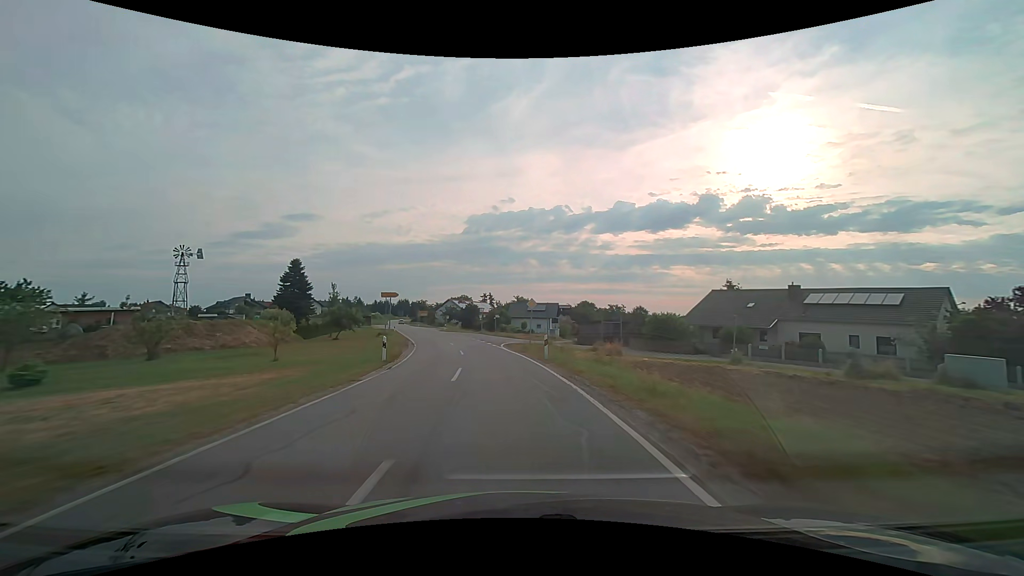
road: secondary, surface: asphalt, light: Day
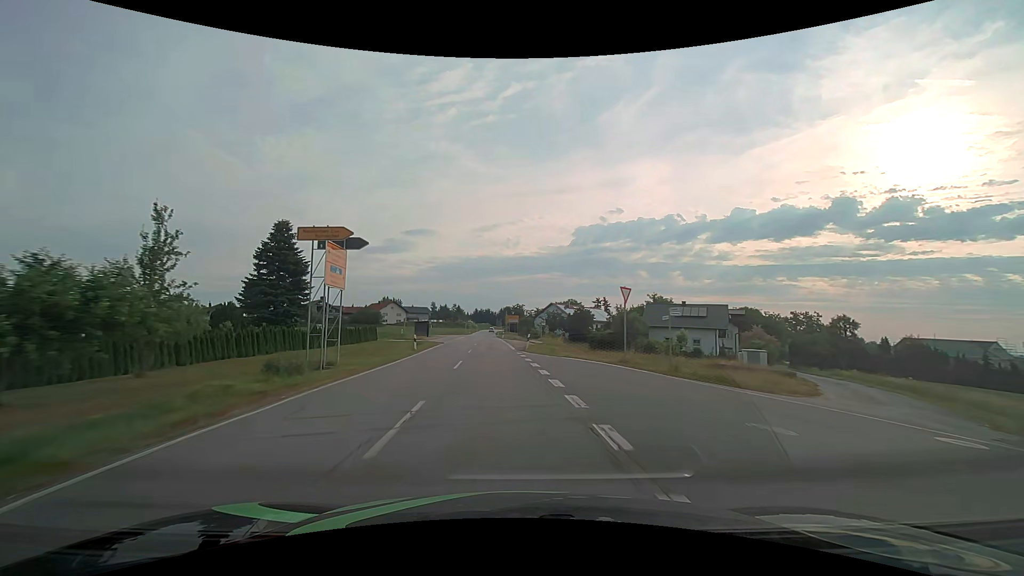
(-4.4, +42.8) m; -12°
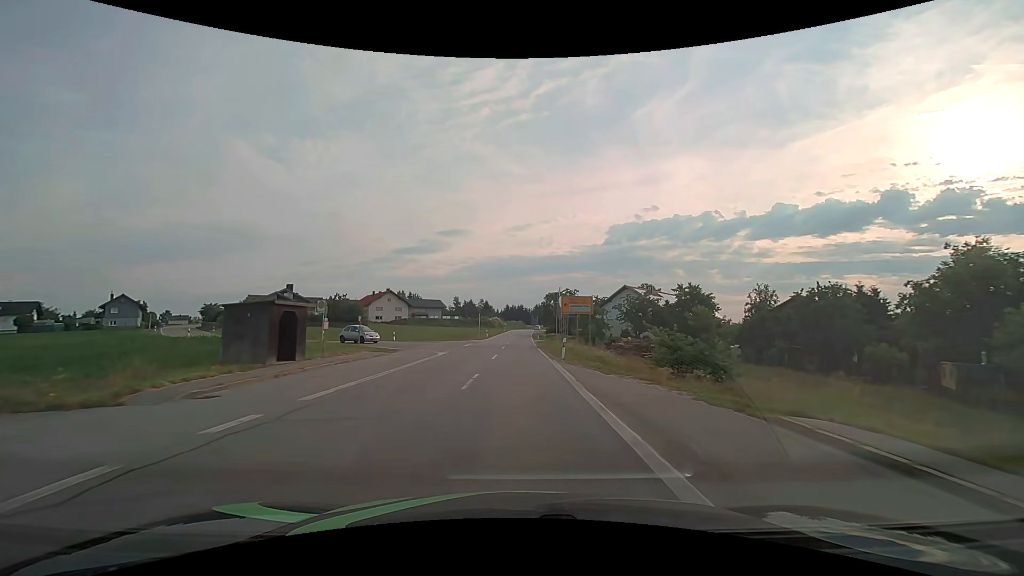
(-3.2, +53.2) m; -4°
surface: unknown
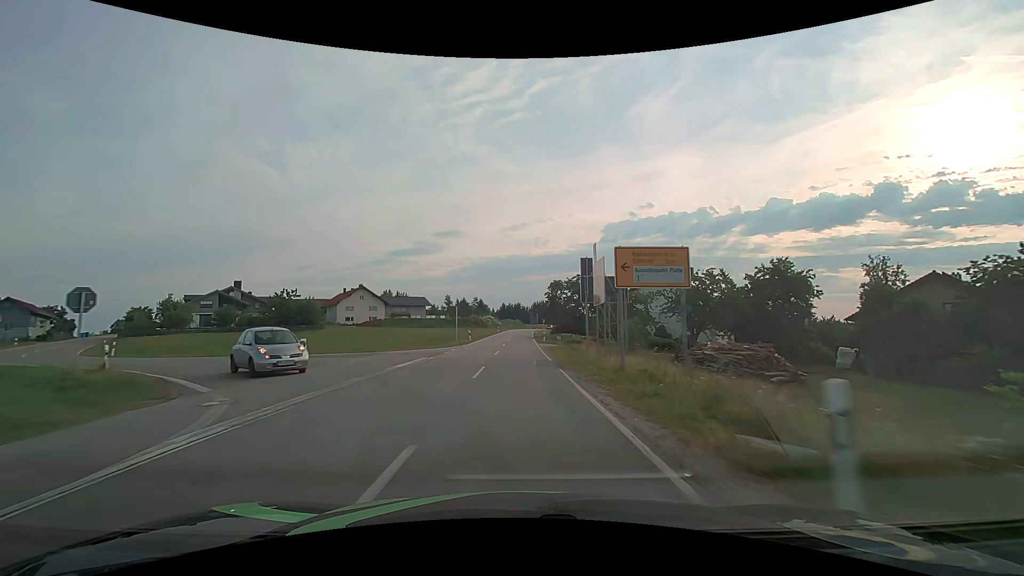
(0.0, +21.4) m; 0°
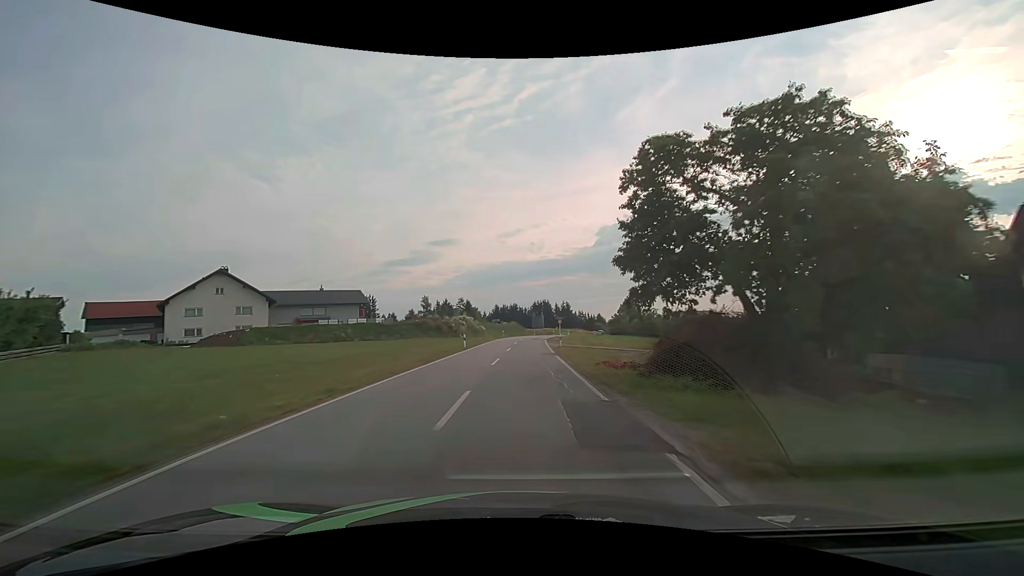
(+0.1, +53.6) m; 0°
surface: asphalt
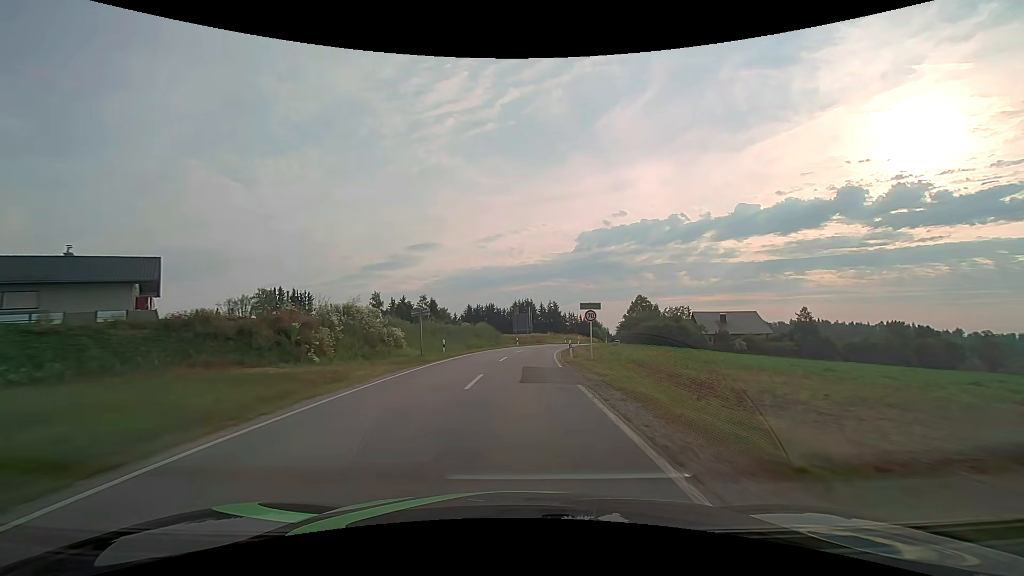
(+0.7, +42.8) m; +2°
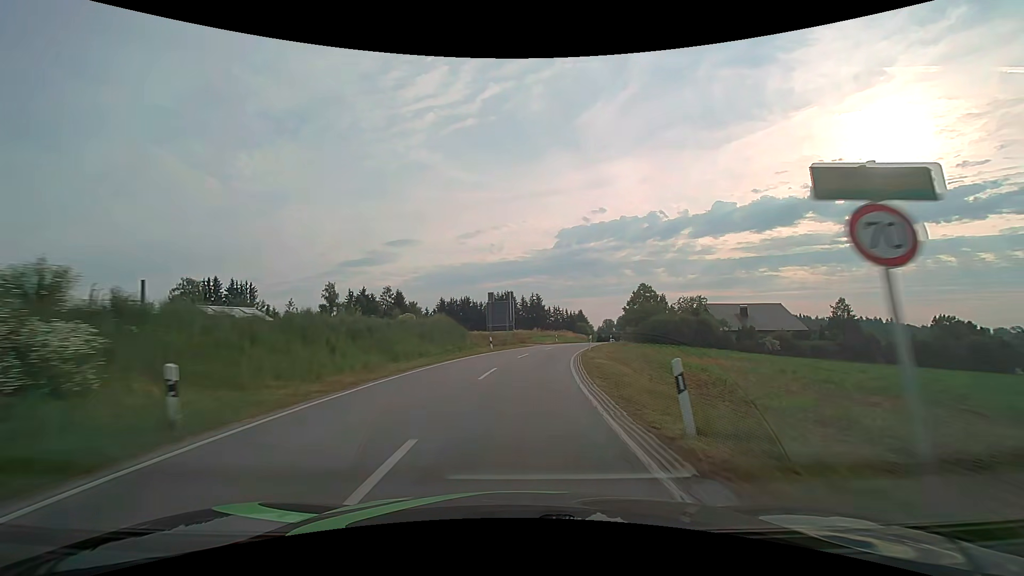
(+0.3, +21.4) m; +2°
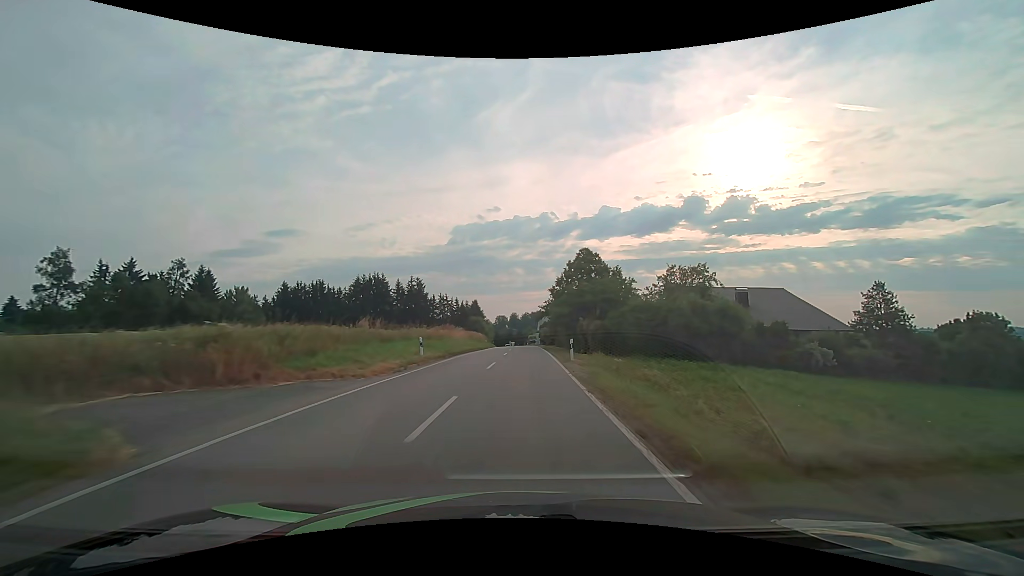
(+4.1, +42.8) m; +12°
(0, +10) (+1, +20) (+1, +30) (+1, +40) (+1, +50) (+1, +60) (+1, +70) (+1, +80) (+1, +90) (+1, +100) m
